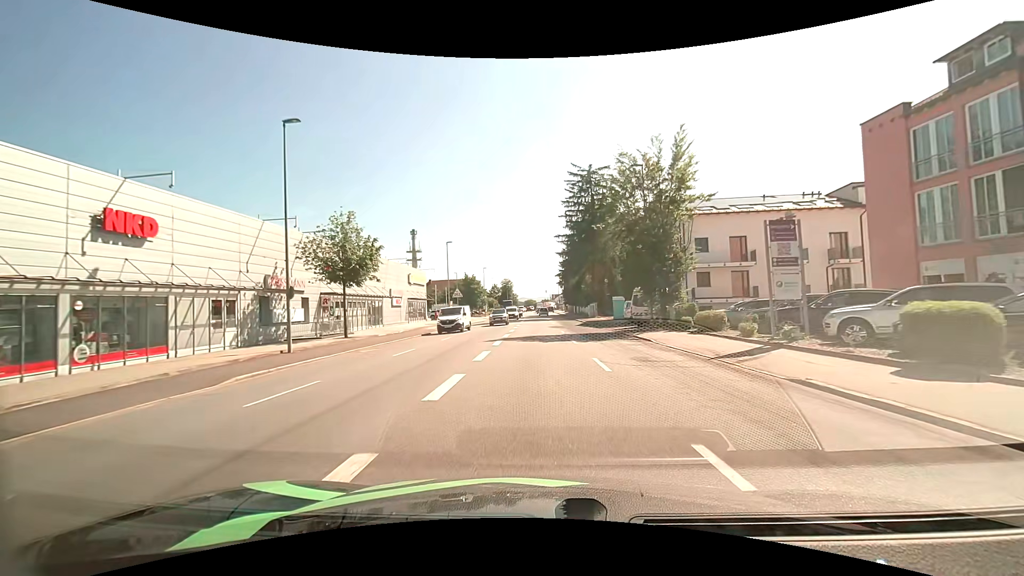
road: tertiary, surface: asphalt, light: Day
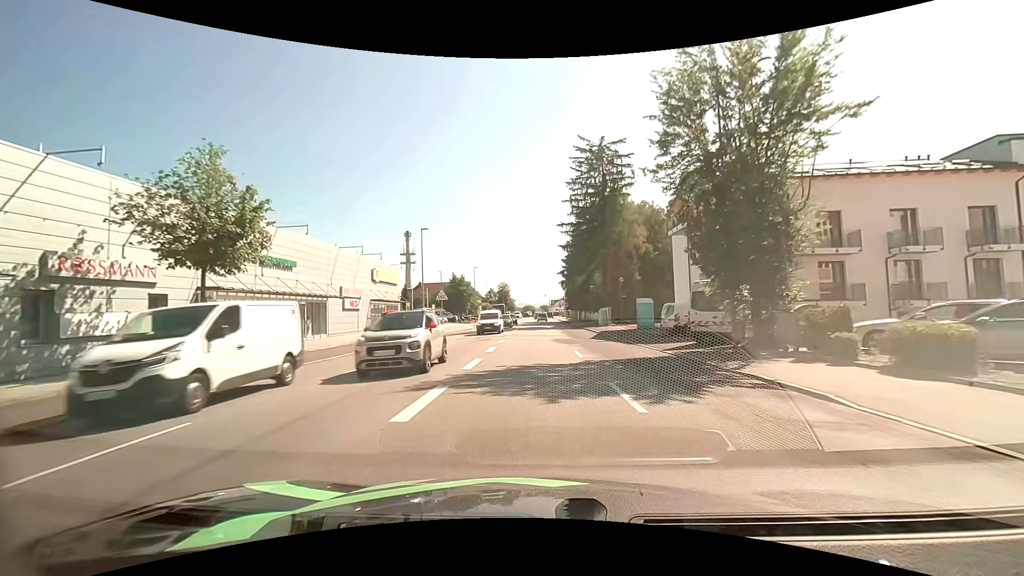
(0.0, +13.2) m; 0°
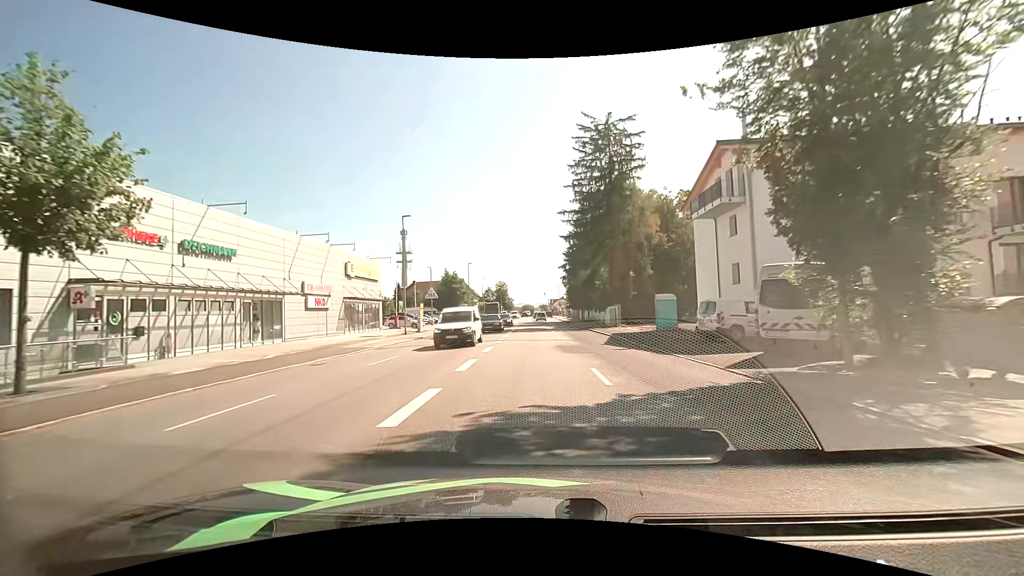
(0.0, +6.4) m; 0°
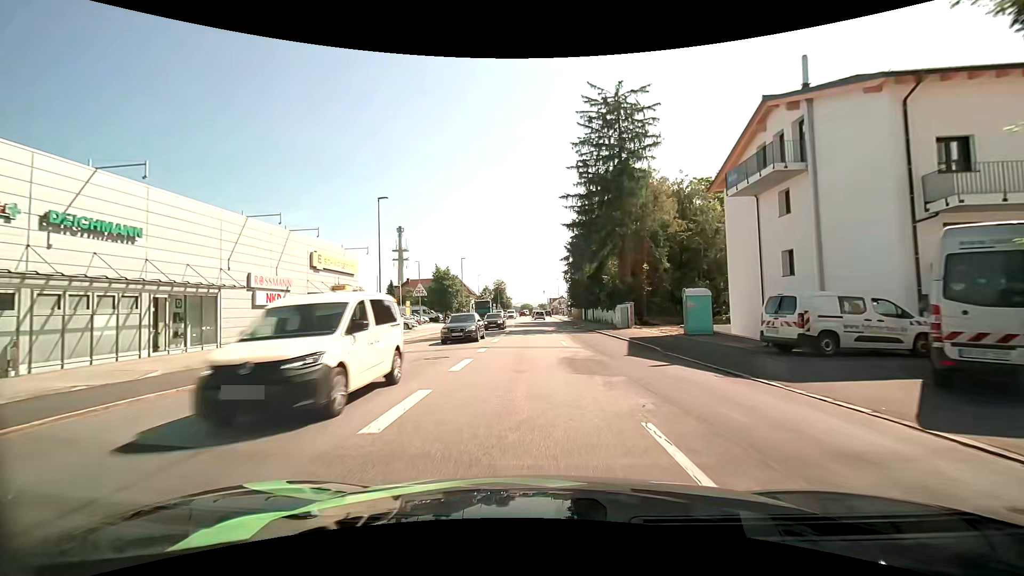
(0.0, +6.3) m; 0°
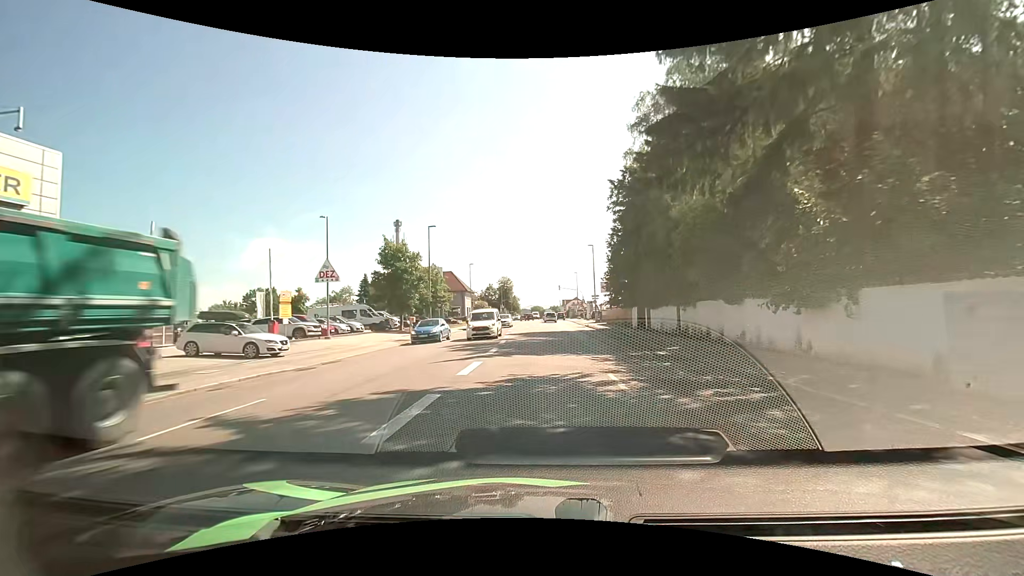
(-0.5, +30.4) m; -2°
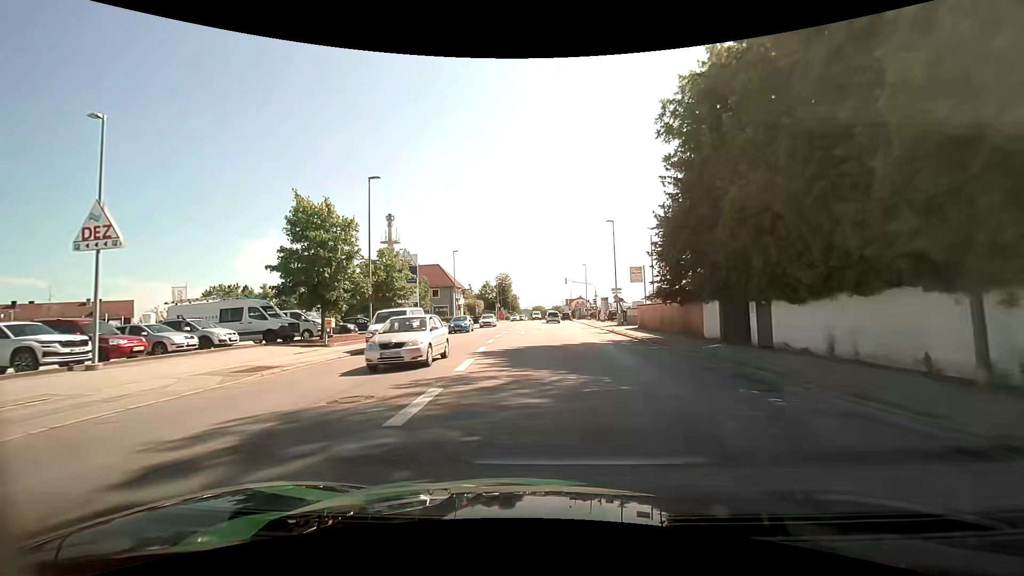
(+0.1, +17.3) m; 0°
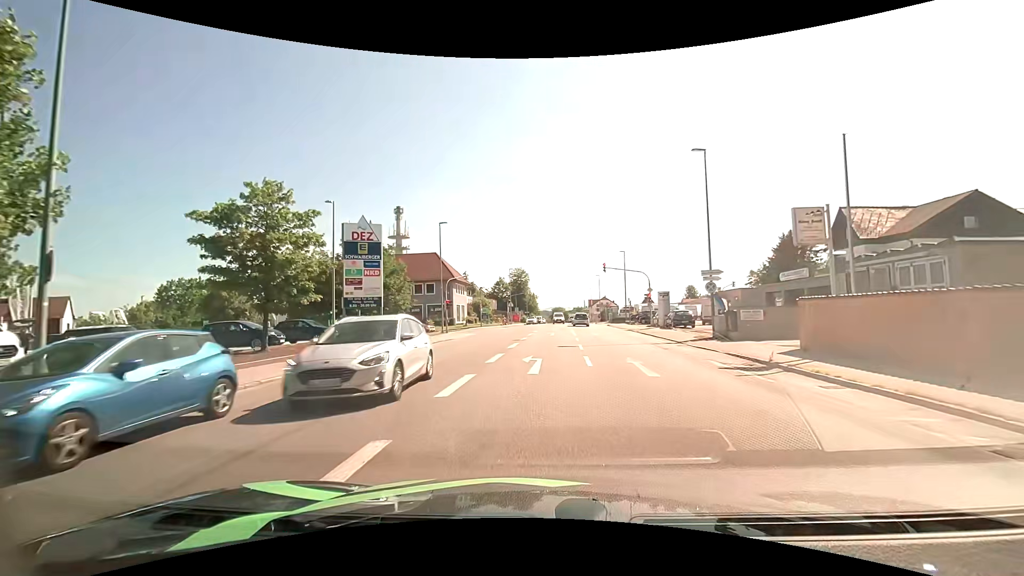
(-0.3, +21.6) m; -2°
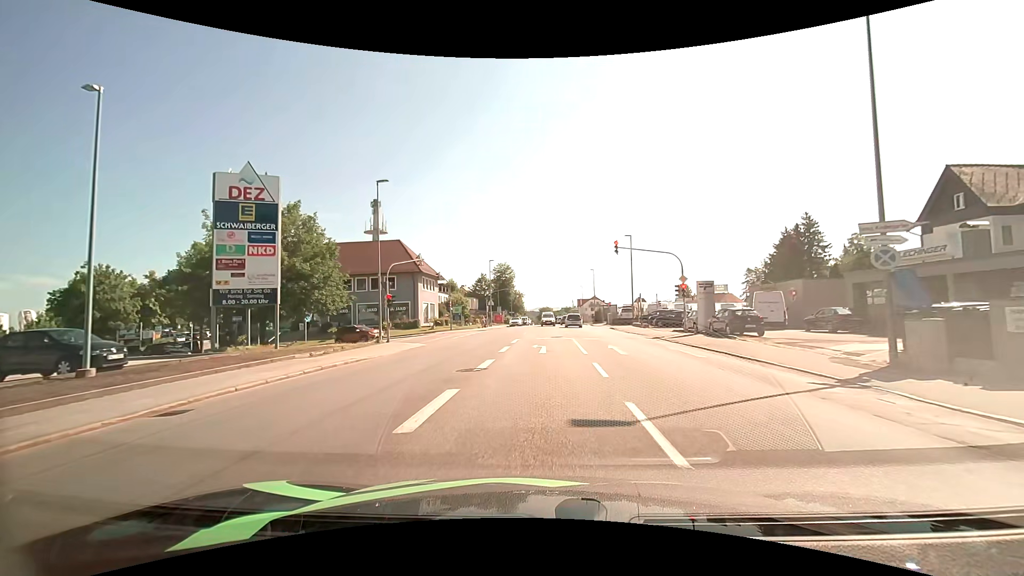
(+0.2, +14.4) m; +2°
